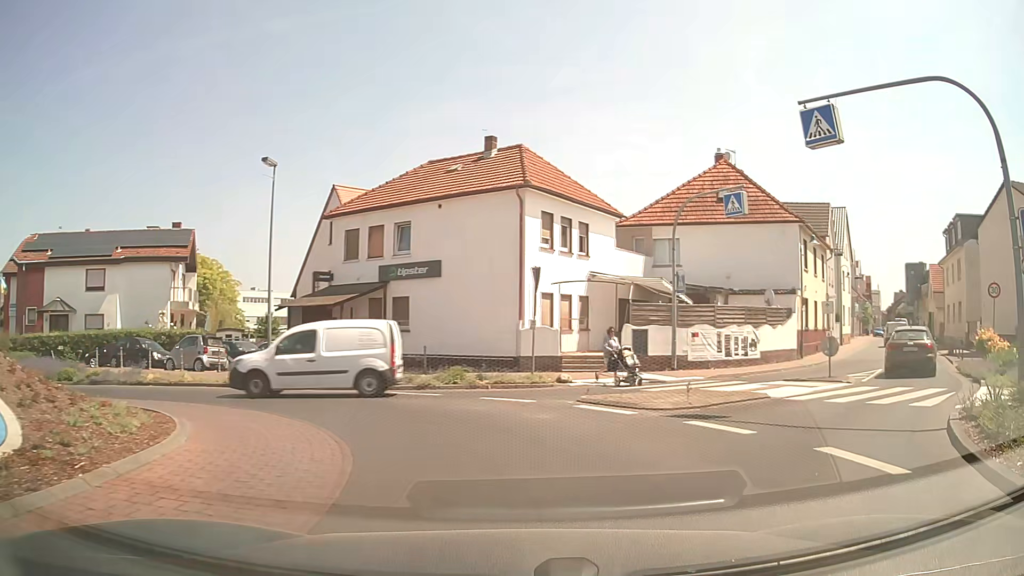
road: secondary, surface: asphalt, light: Day
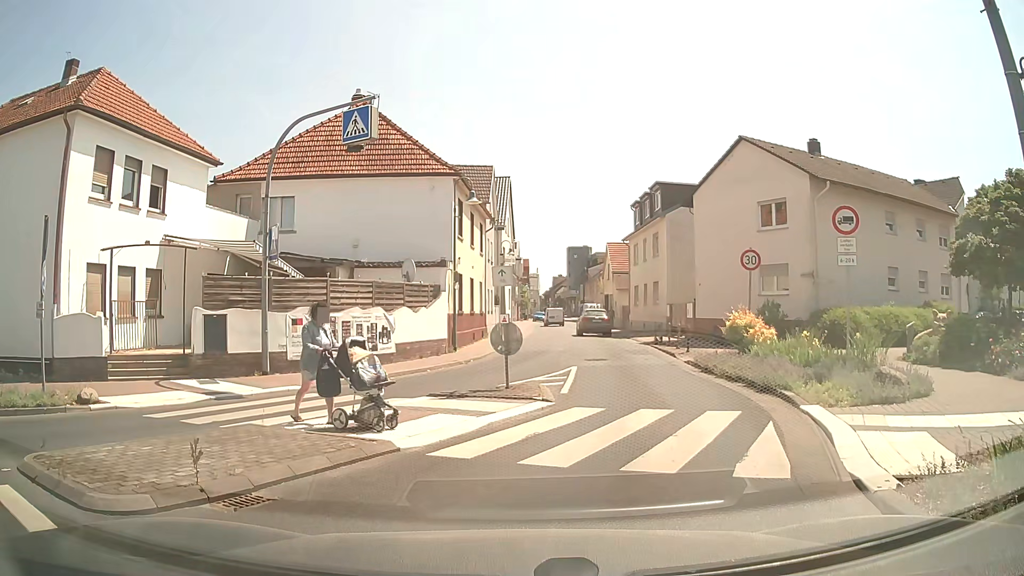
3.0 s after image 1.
(+2.1, +6.9) m; +30°
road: unclassified
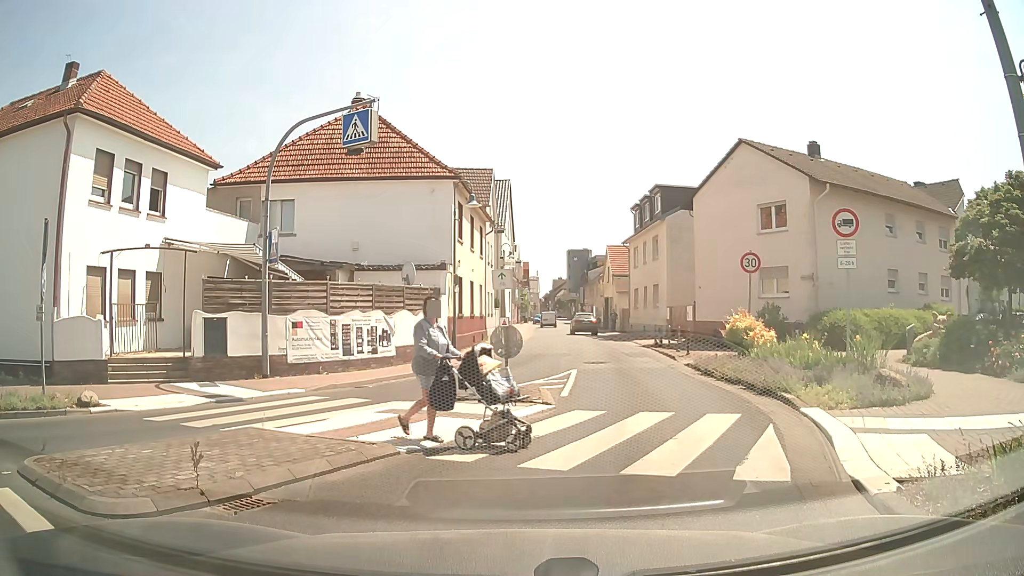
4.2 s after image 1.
(0.0, +0.1) m; 0°
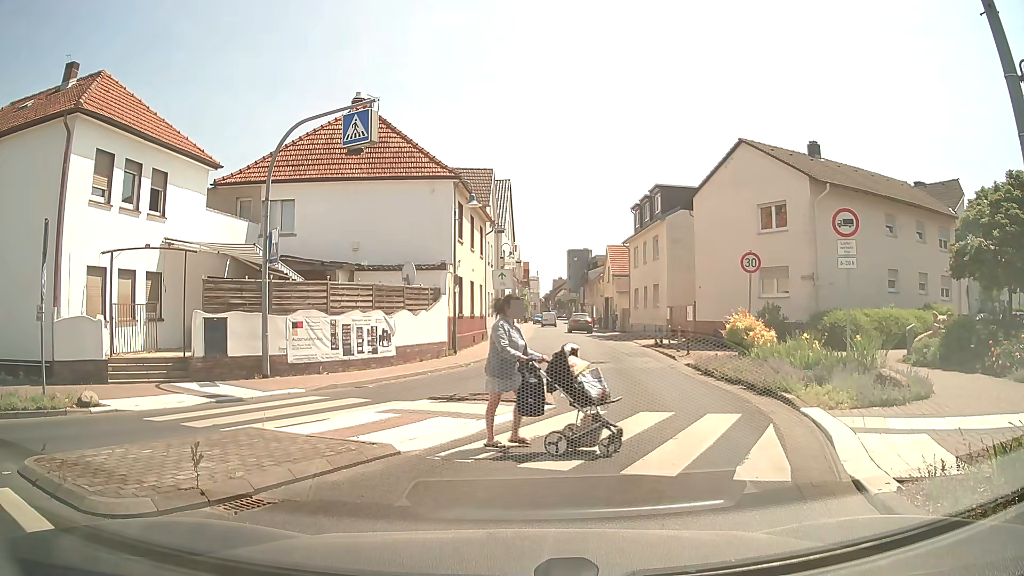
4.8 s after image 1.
(0.0, 0.0) m; 0°
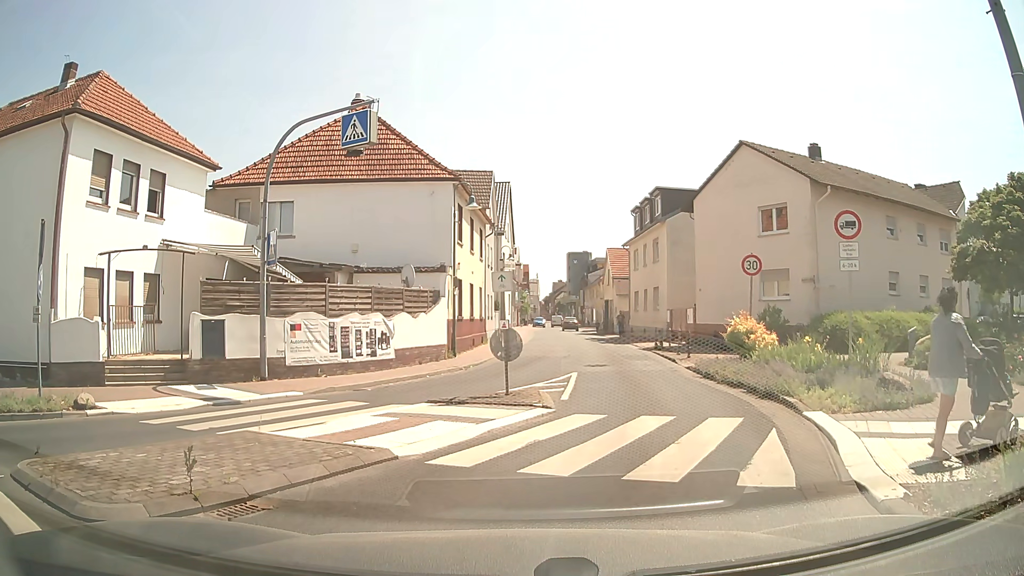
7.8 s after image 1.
(0.0, +0.1) m; 0°
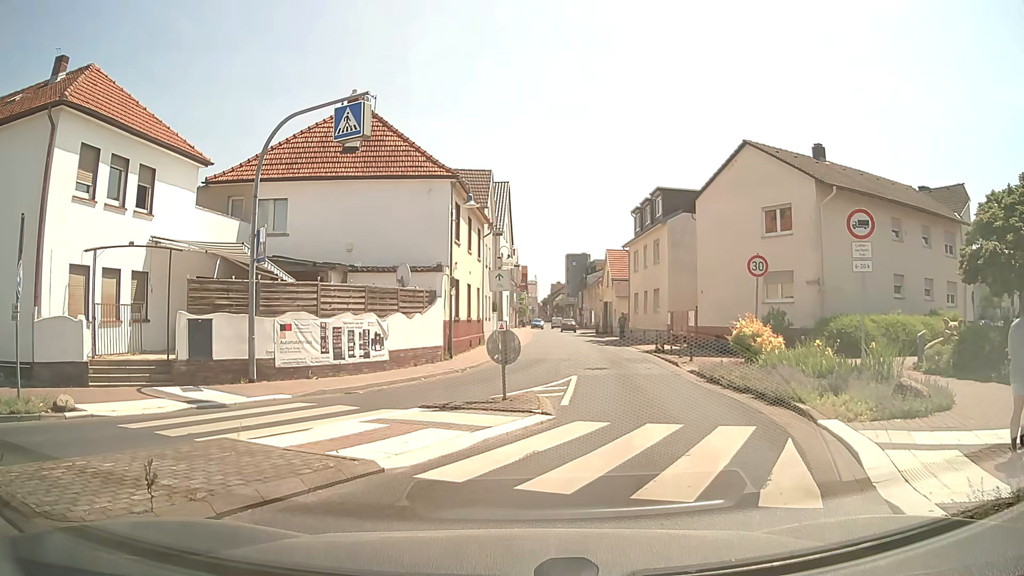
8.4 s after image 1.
(0.0, +0.7) m; +3°
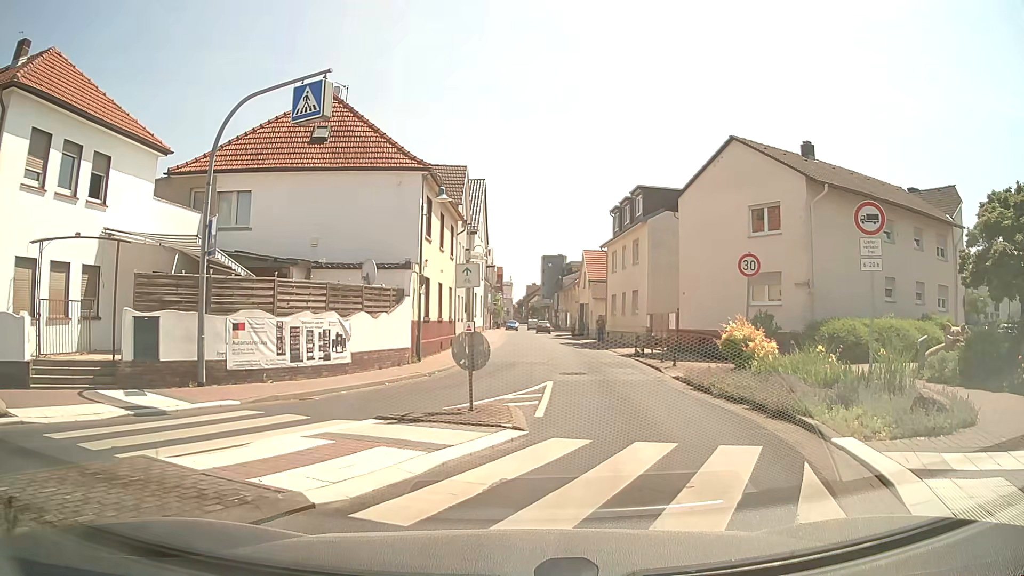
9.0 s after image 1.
(0.0, +1.5) m; +2°
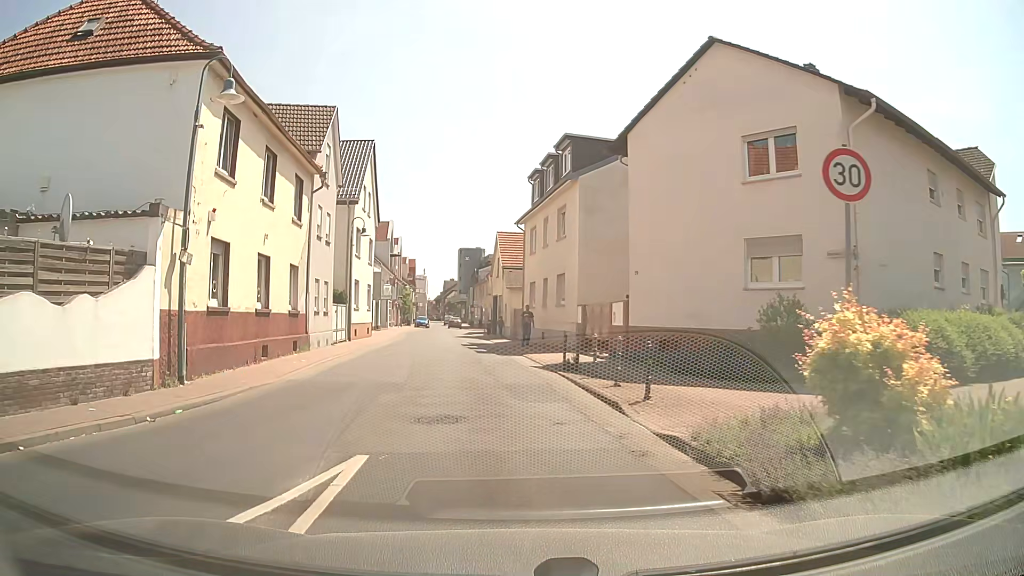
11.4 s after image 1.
(+1.2, +10.4) m; +5°
